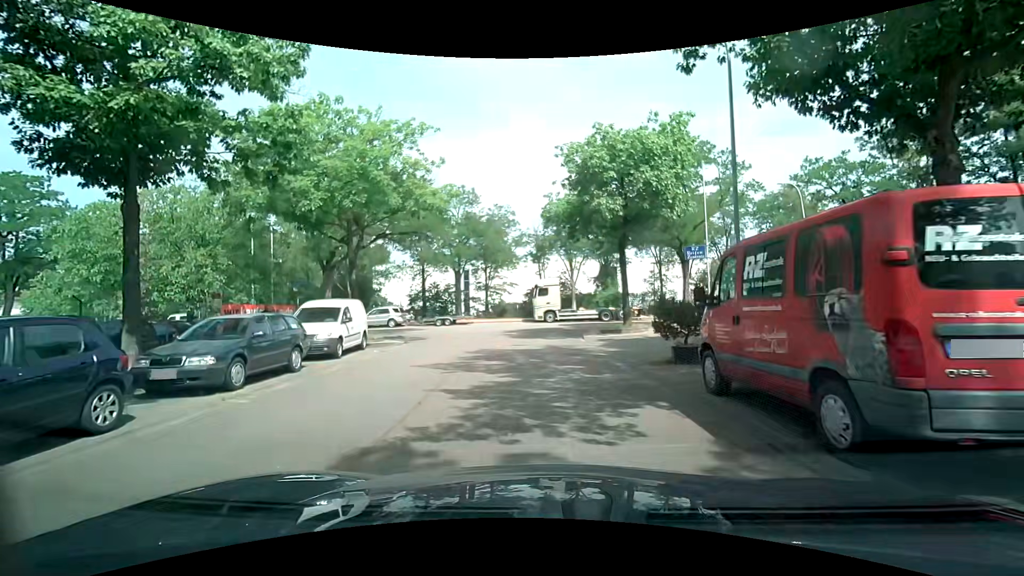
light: Day
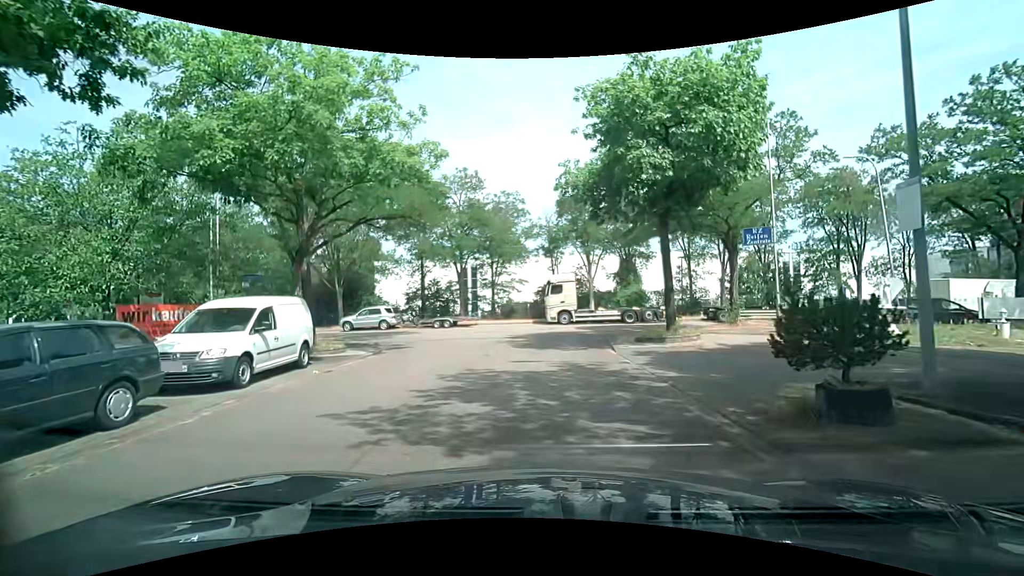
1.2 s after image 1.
(-0.1, +5.5) m; -1°
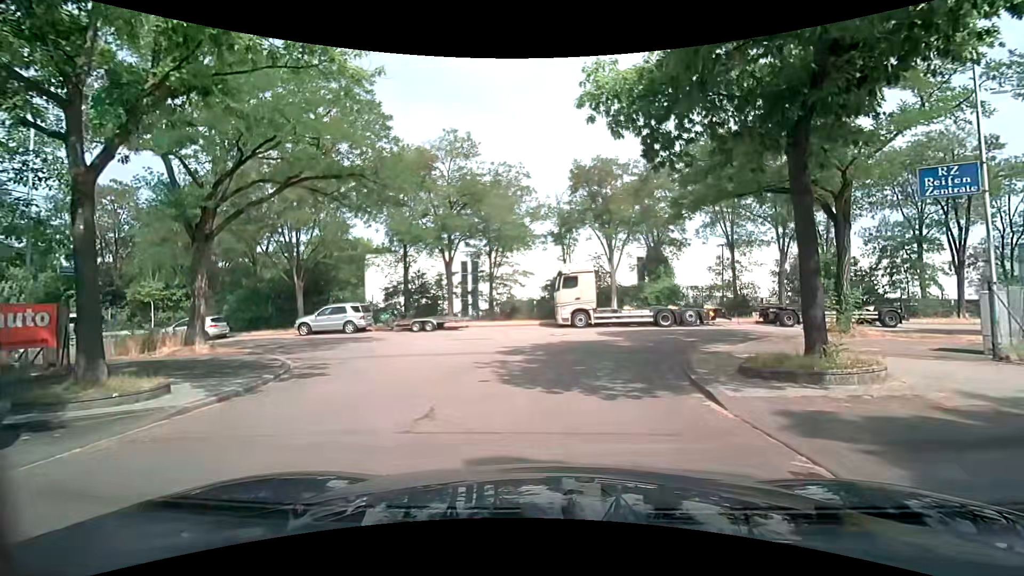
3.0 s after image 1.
(-0.2, +8.1) m; -2°
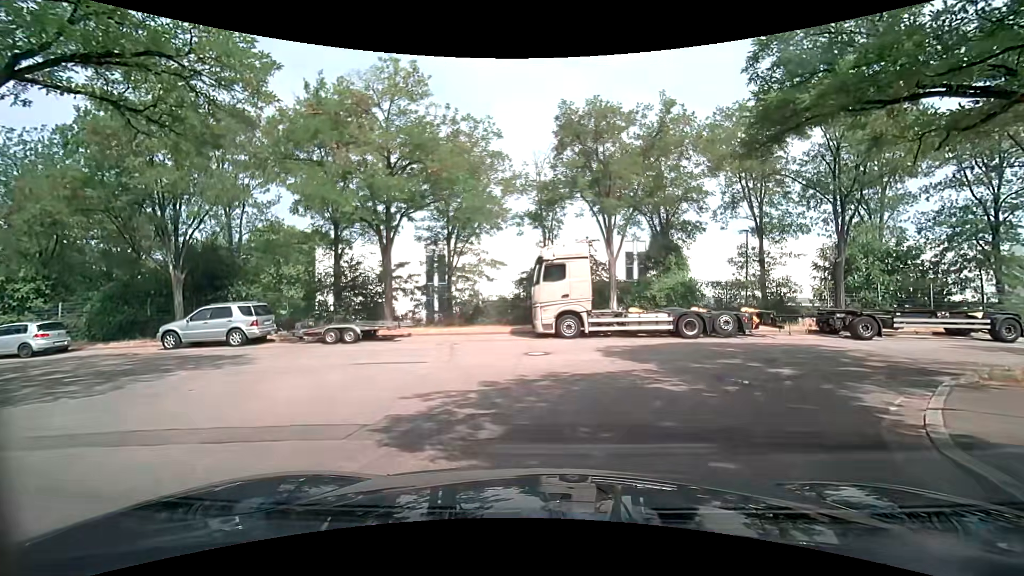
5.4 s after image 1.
(+0.1, +8.6) m; +3°
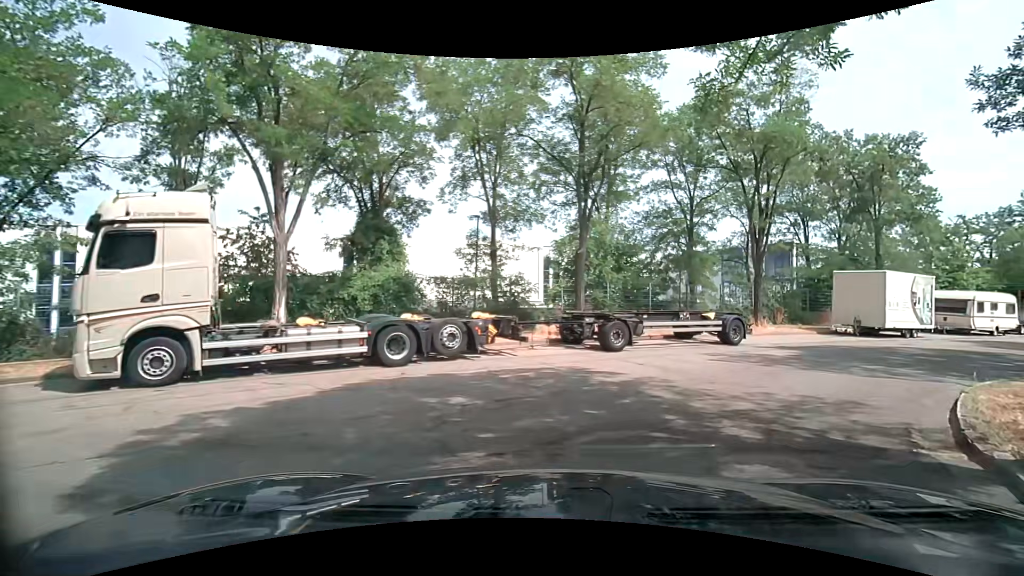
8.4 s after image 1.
(+1.5, +8.5) m; +27°
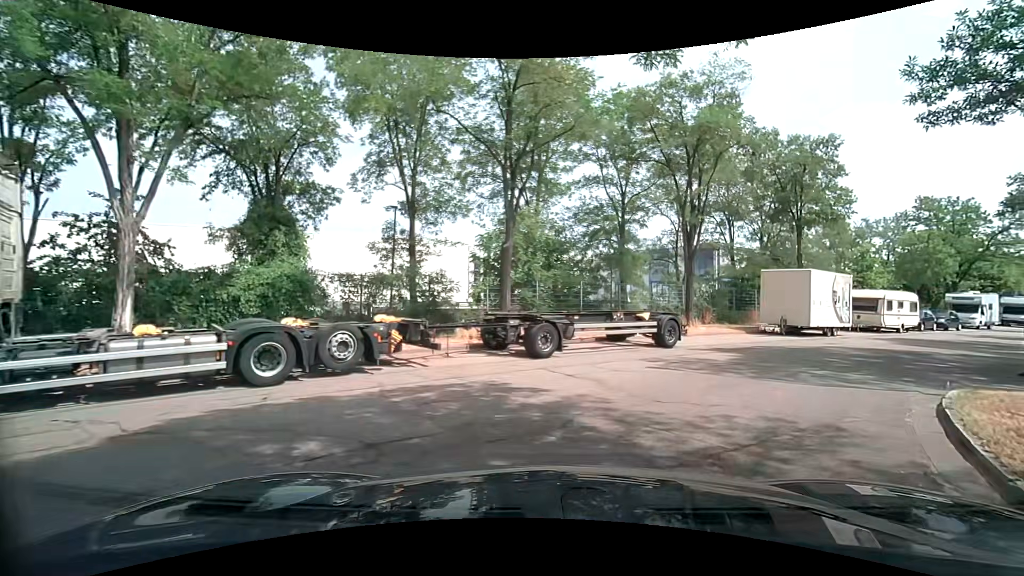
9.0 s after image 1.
(+0.2, +2.1) m; +6°
(+3, +9) (+11, +16) (+19, +22) (+27, +28) (+35, +33) (+43, +39) (+51, +45) (+59, +51) (+67, +57) (+75, +63) m
